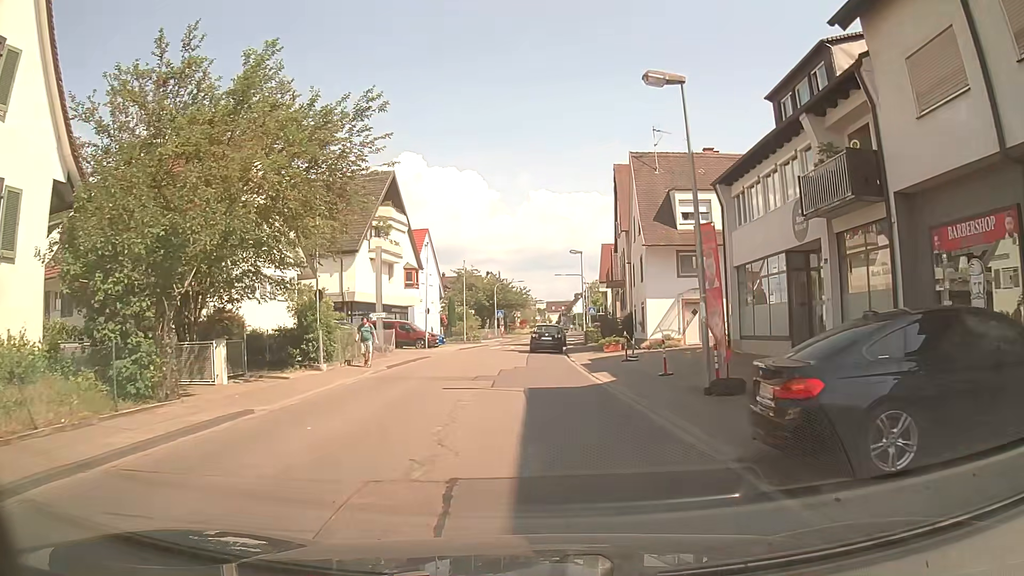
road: tertiary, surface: asphalt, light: Day
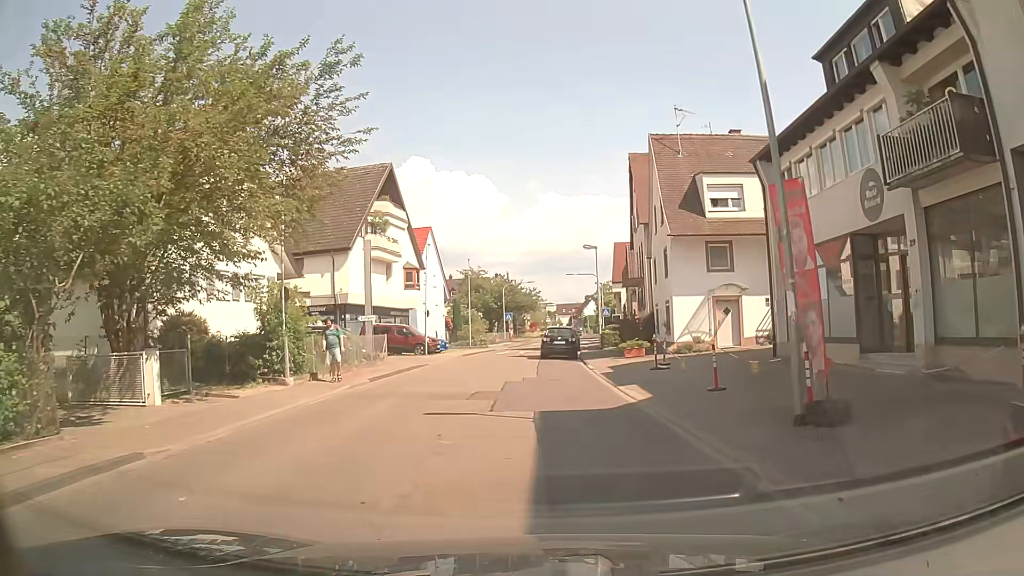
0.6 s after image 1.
(-0.1, +3.9) m; -2°
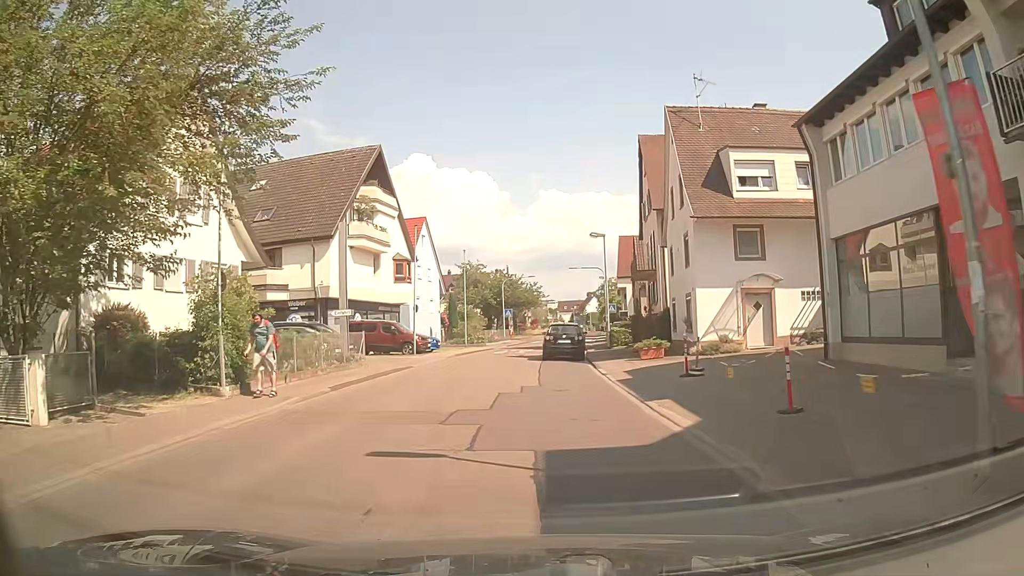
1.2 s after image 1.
(+0.1, +3.9) m; 0°
